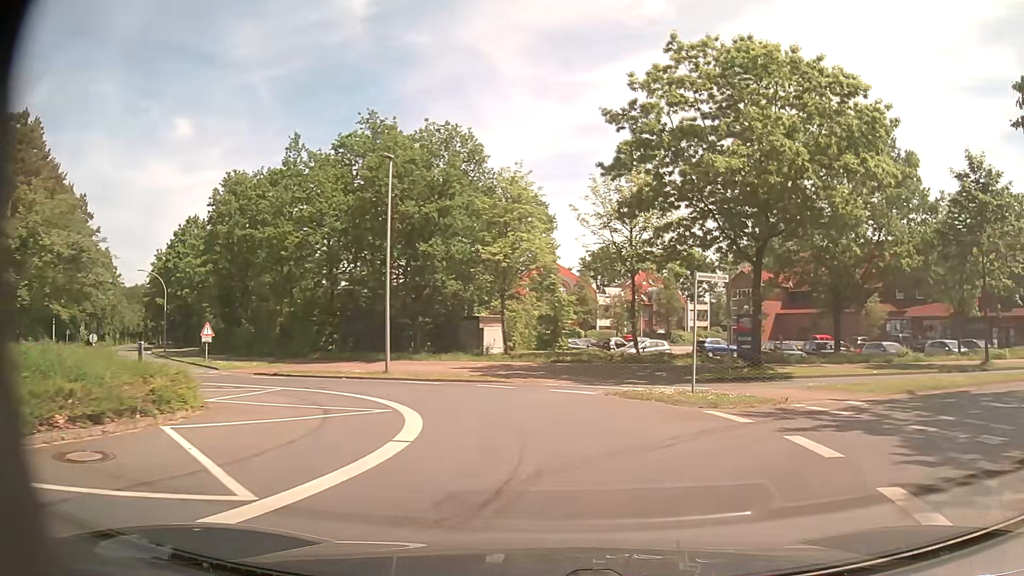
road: unclassified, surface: asphalt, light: Day
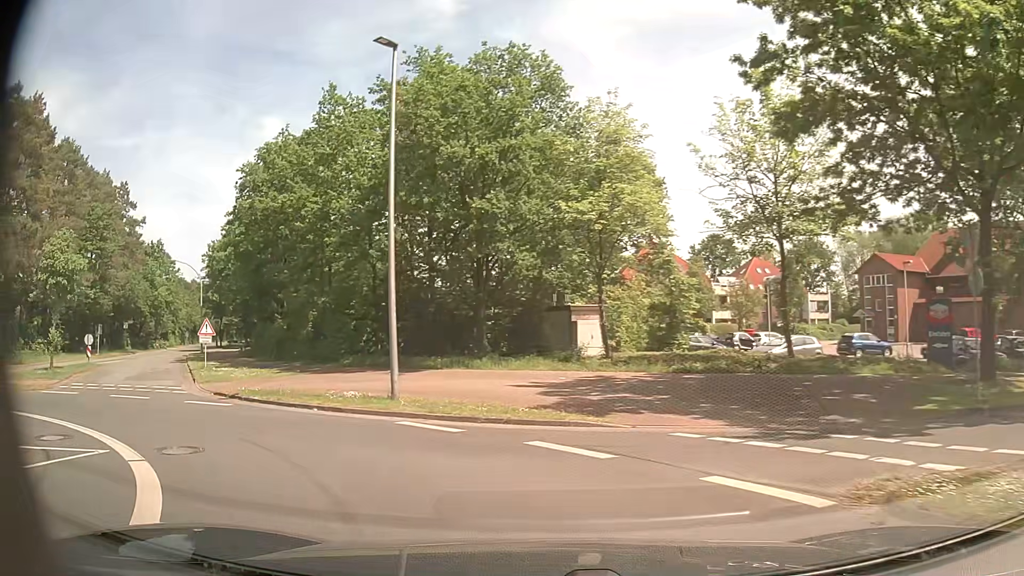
(-0.1, +10.5) m; -10°
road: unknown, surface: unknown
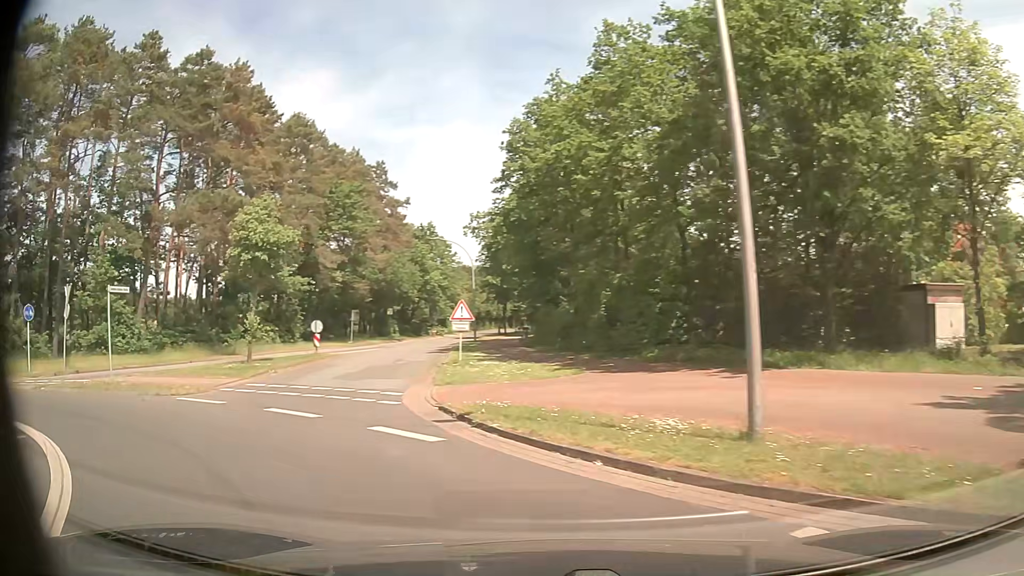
(-1.3, +6.7) m; -25°
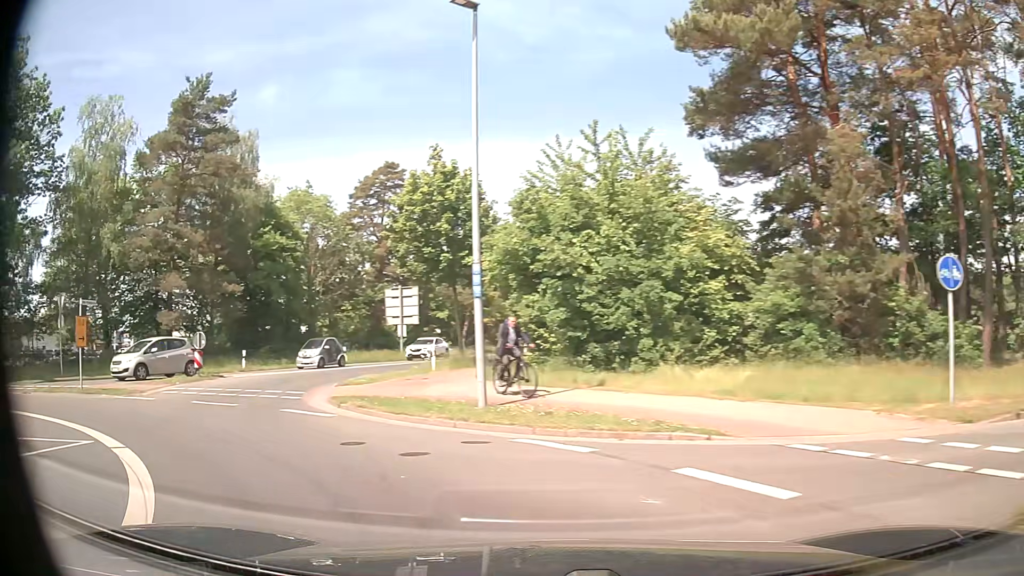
(-9.7, +11.6) m; -78°
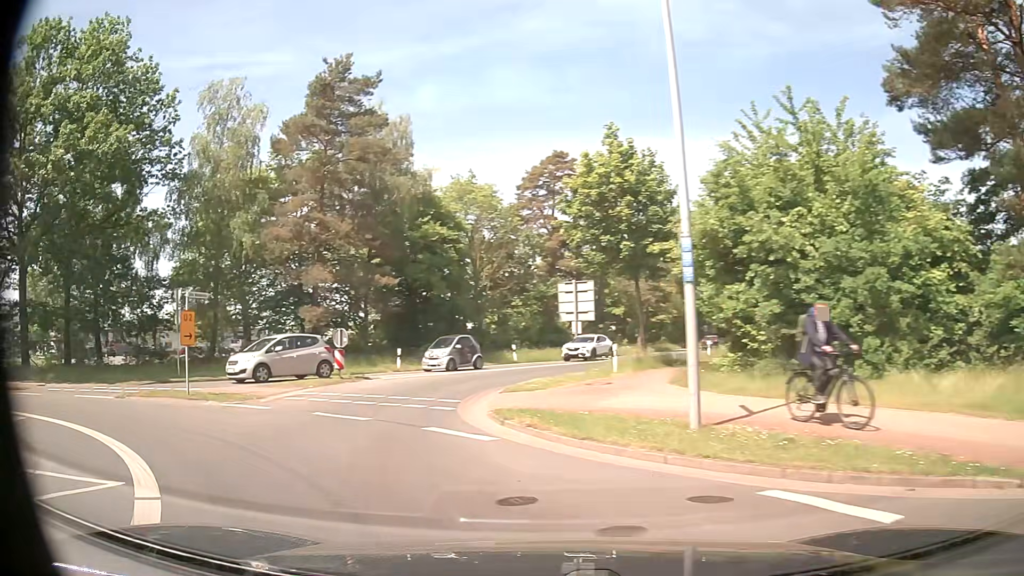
(-0.4, +3.2) m; -15°
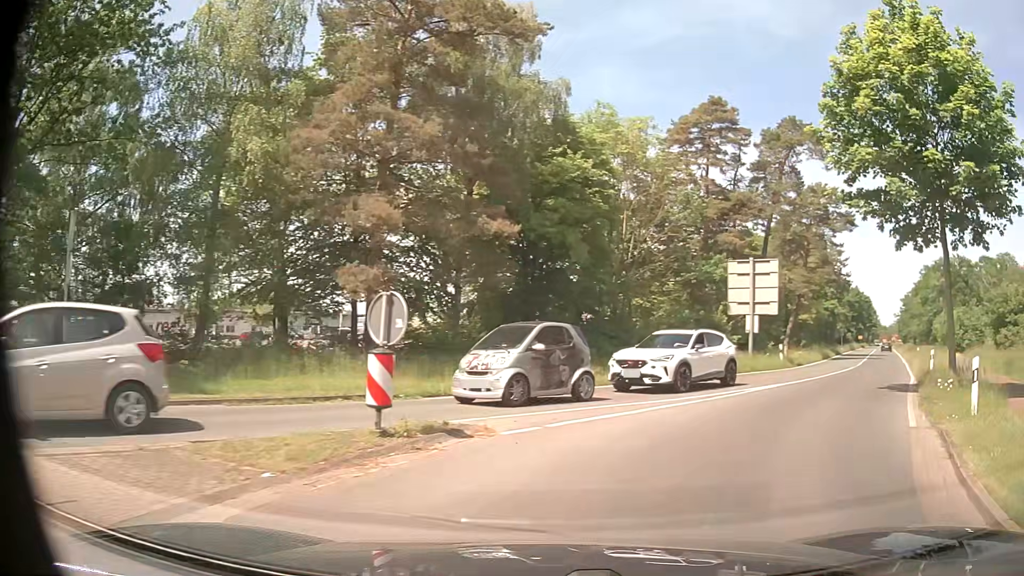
(-3.4, +13.9) m; -6°
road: tertiary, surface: asphalt
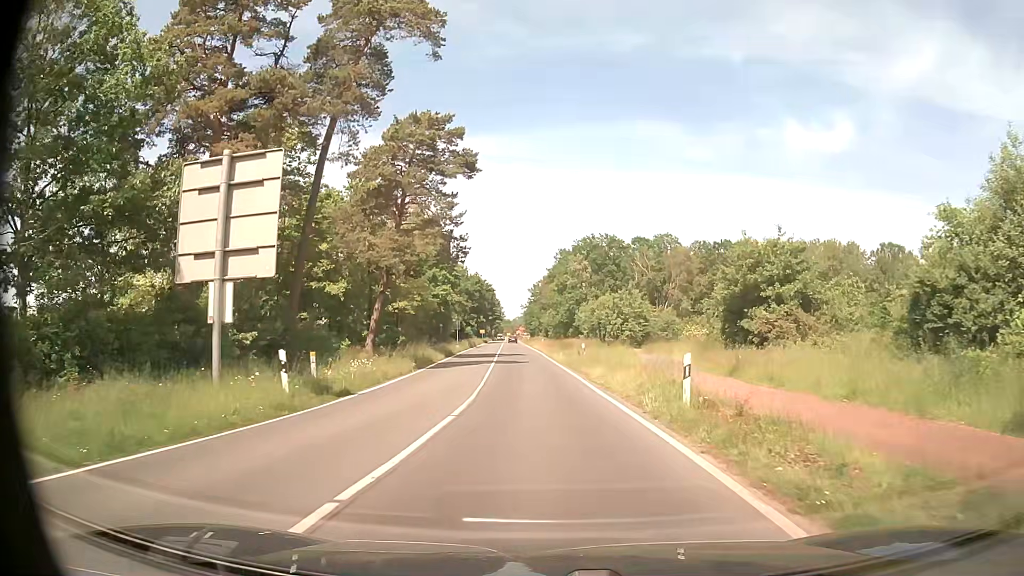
(+8.3, +19.3) m; +33°
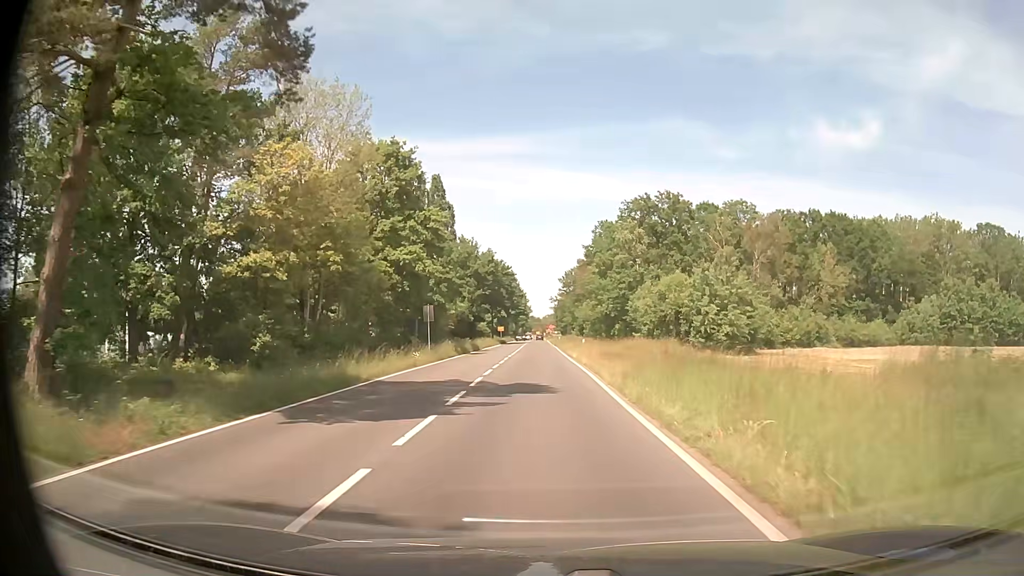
(-1.5, +33.5) m; -4°
(0, +10) (0, +20) (0, +30) (0, +40) (-1, +50) (-1, +60) (-1, +70) (-1, +80) (-1, +90) (-1, +100) m
